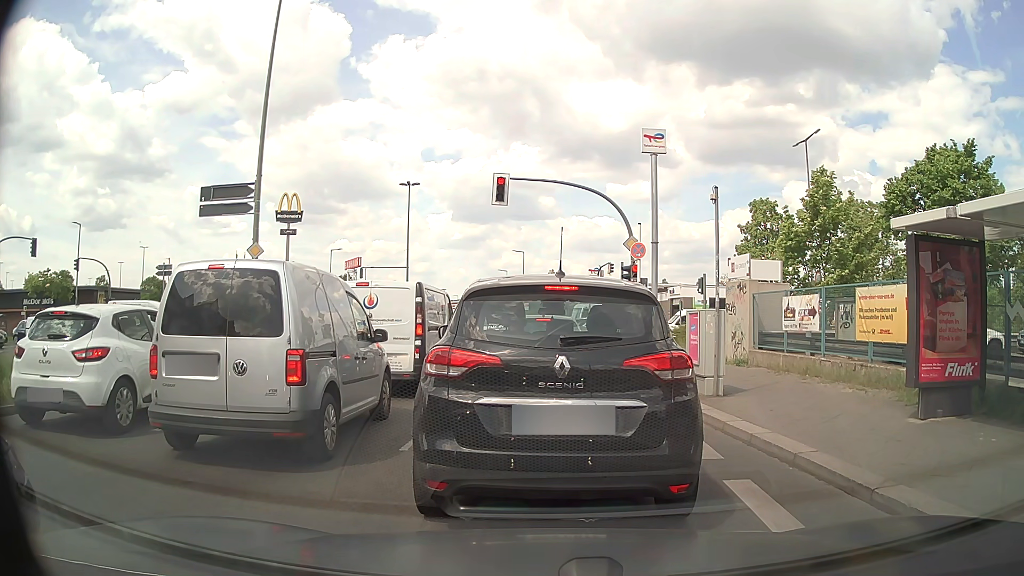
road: secondary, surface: asphalt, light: Day
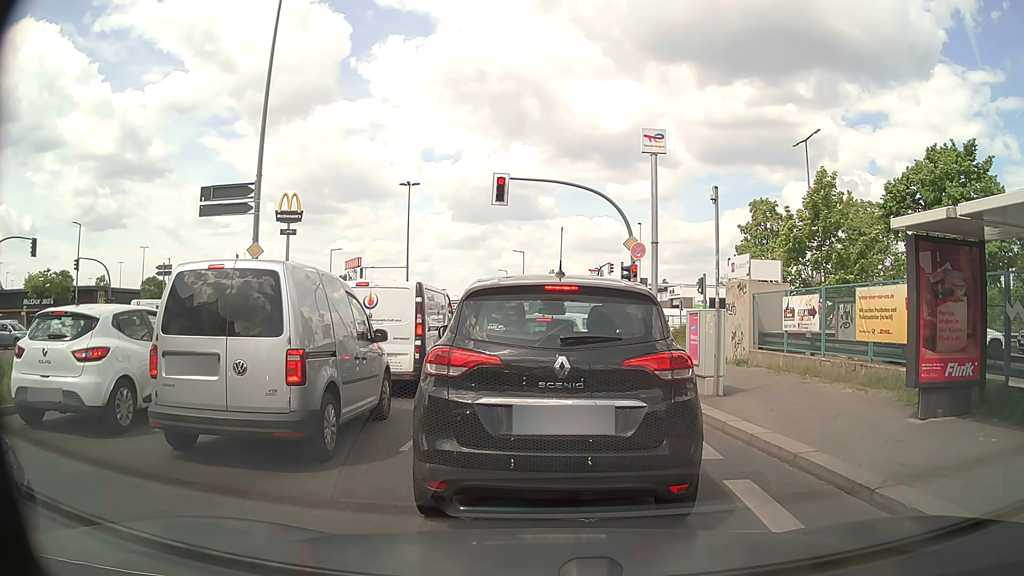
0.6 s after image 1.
(0.0, 0.0) m; 0°
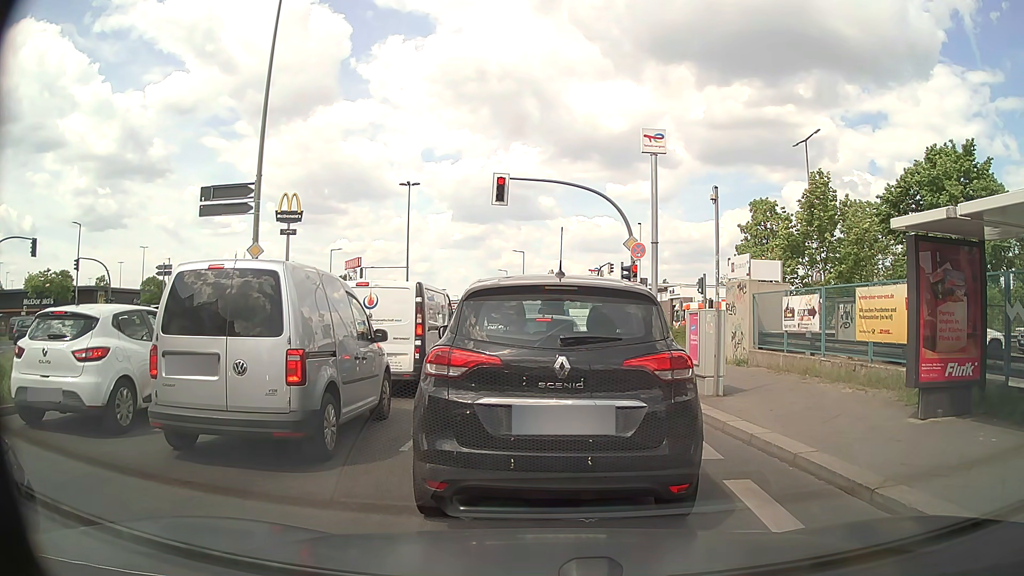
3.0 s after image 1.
(0.0, 0.0) m; 0°
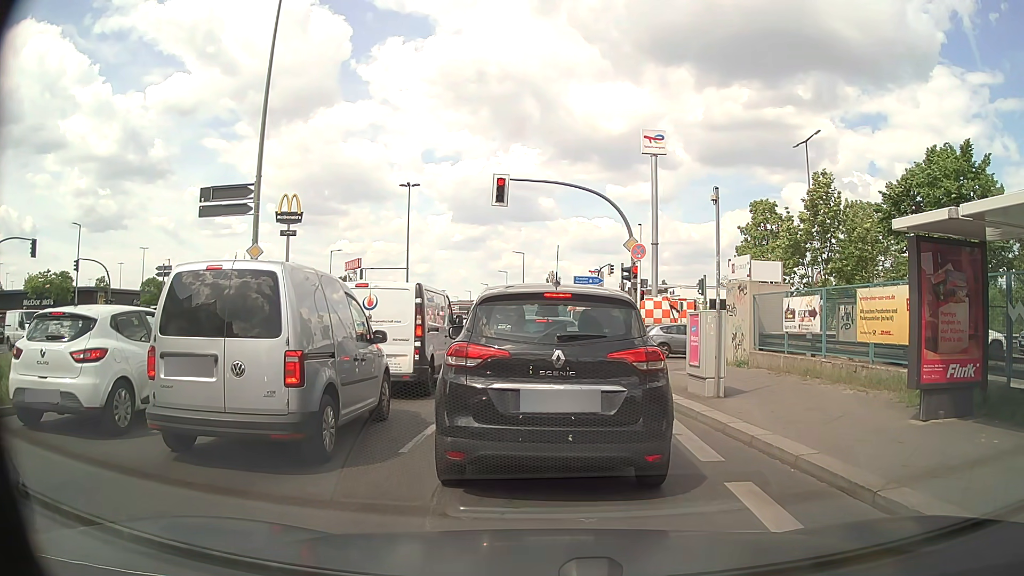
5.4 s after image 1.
(0.0, 0.0) m; 0°
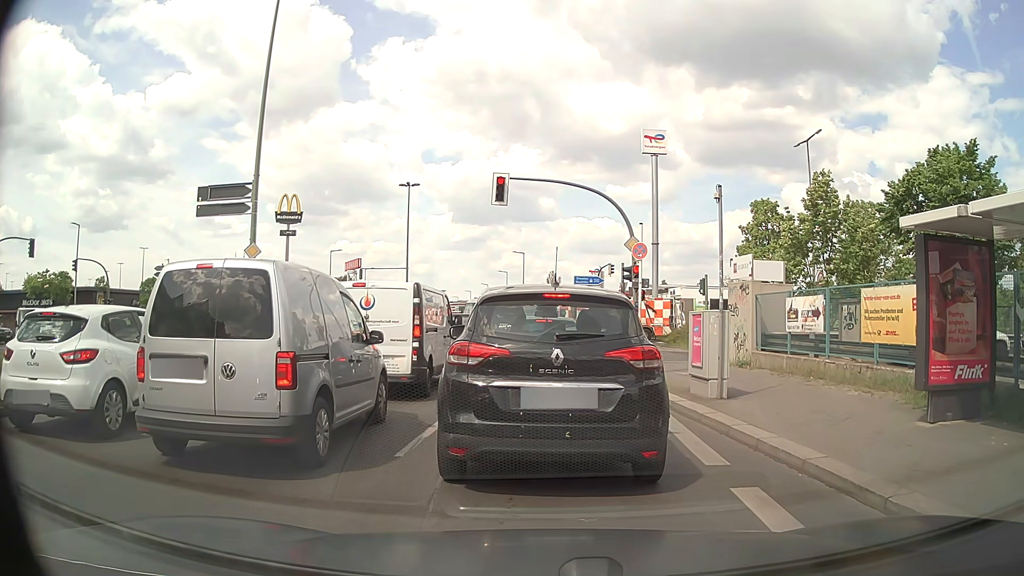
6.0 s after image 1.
(0.0, +0.2) m; 0°
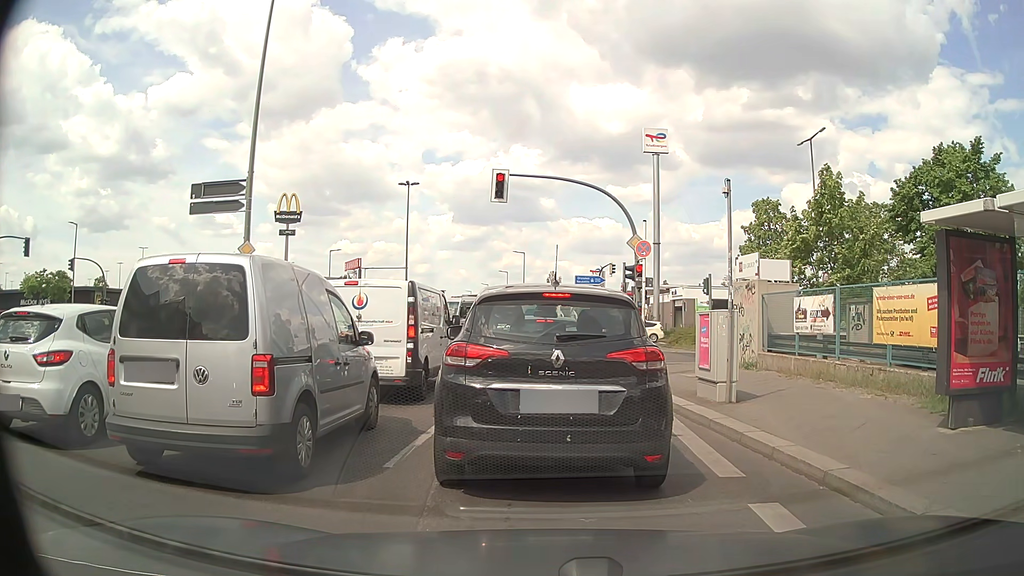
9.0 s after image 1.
(0.0, +0.6) m; 0°
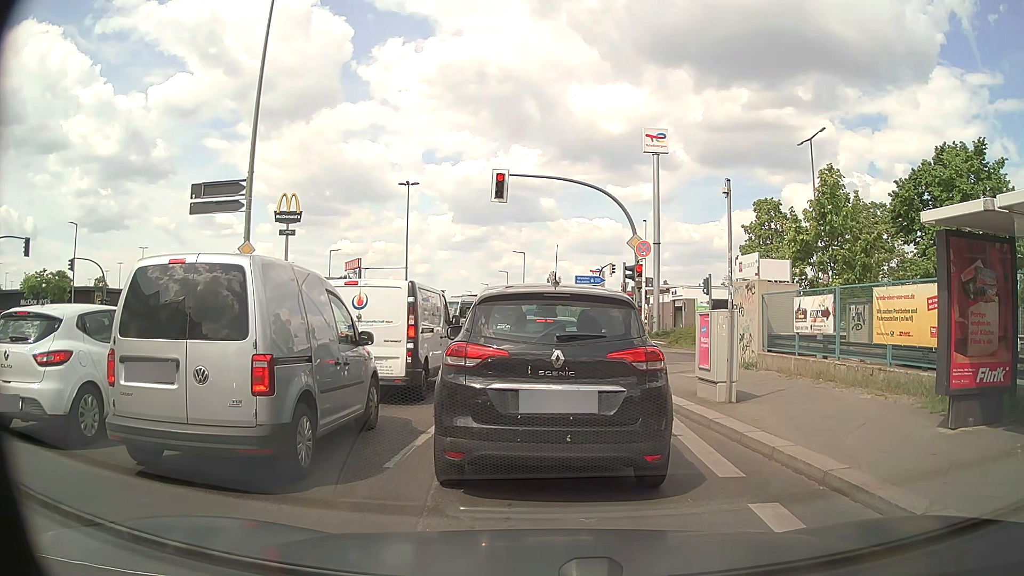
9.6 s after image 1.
(0.0, 0.0) m; 0°
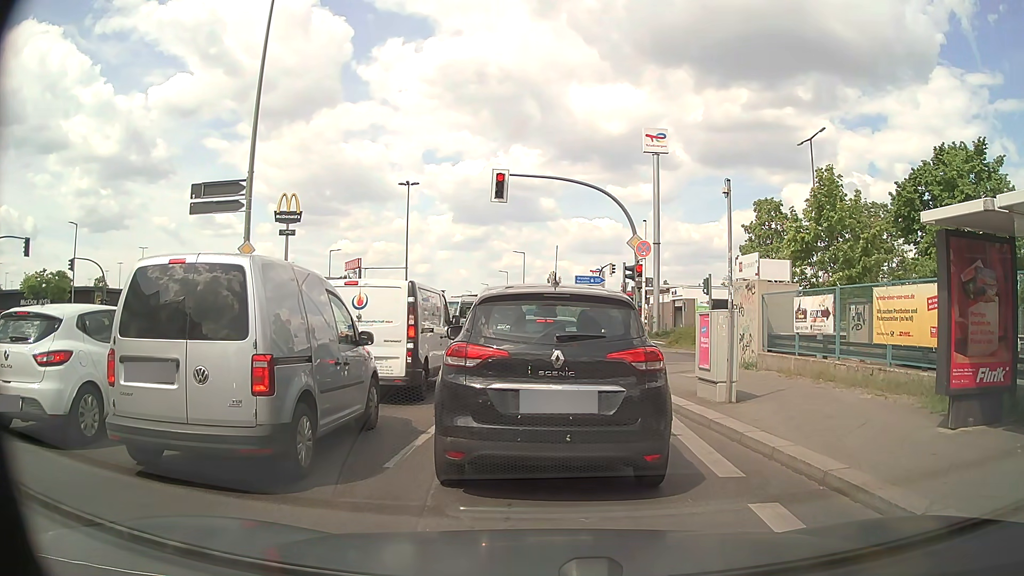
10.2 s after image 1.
(0.0, 0.0) m; 0°
